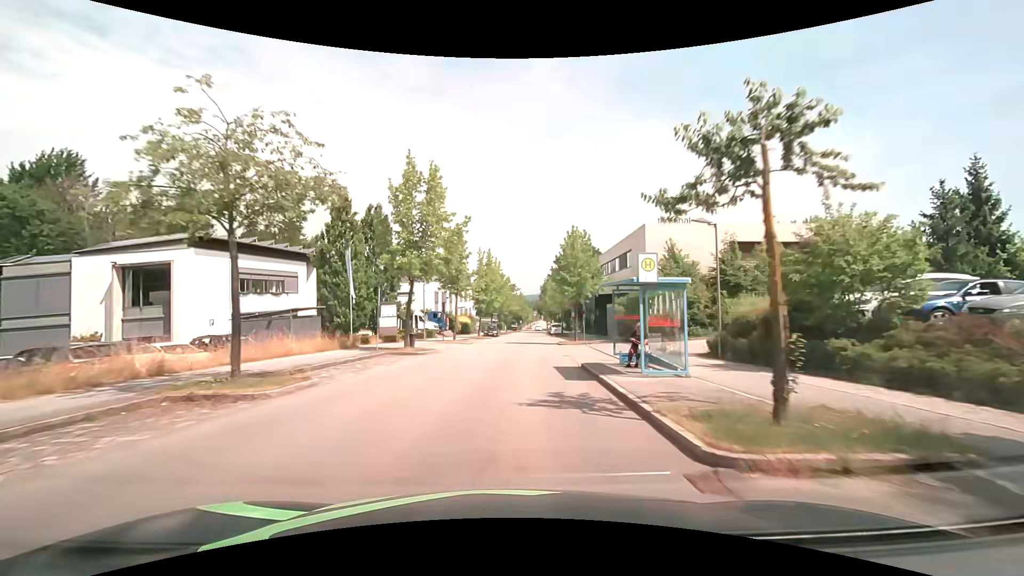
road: residential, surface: asphalt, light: Day
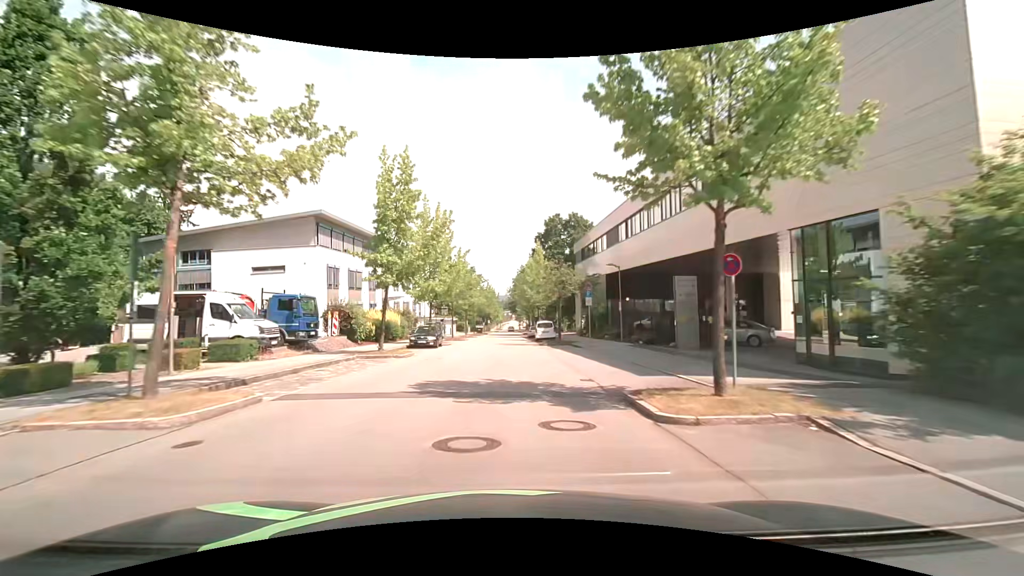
(+1.0, +30.3) m; +3°
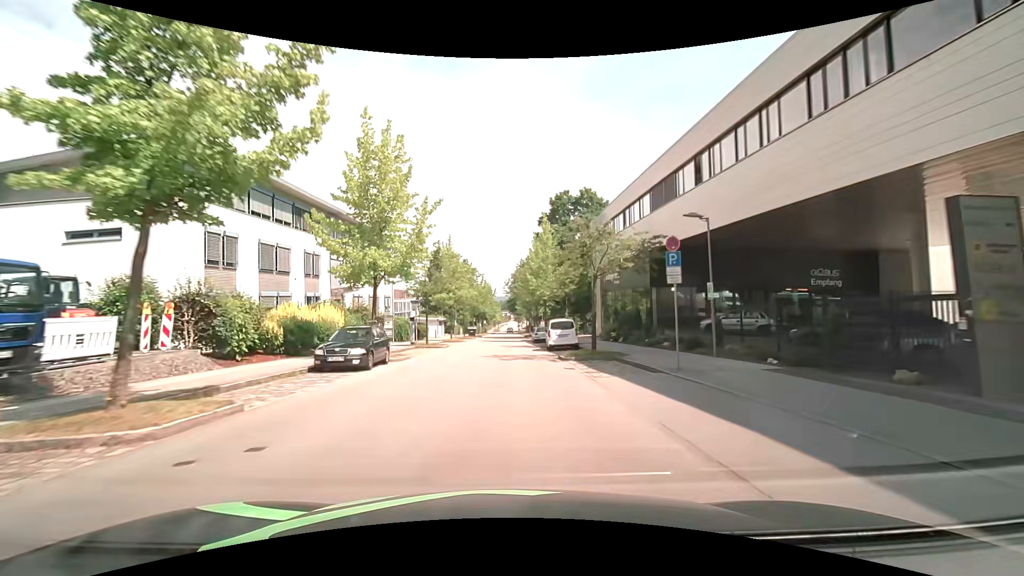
(0.0, +15.1) m; 0°
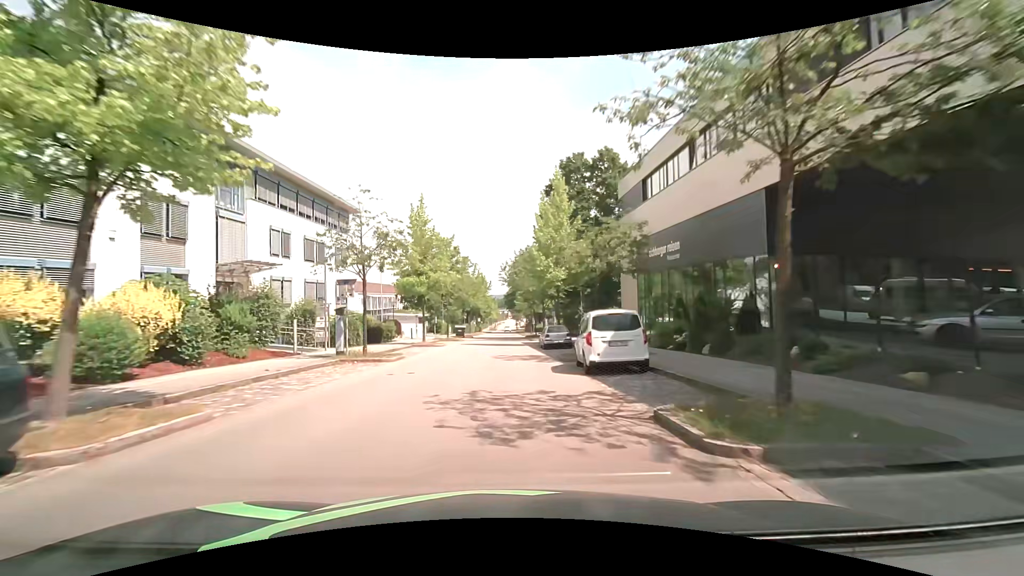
(0.0, +14.9) m; 0°
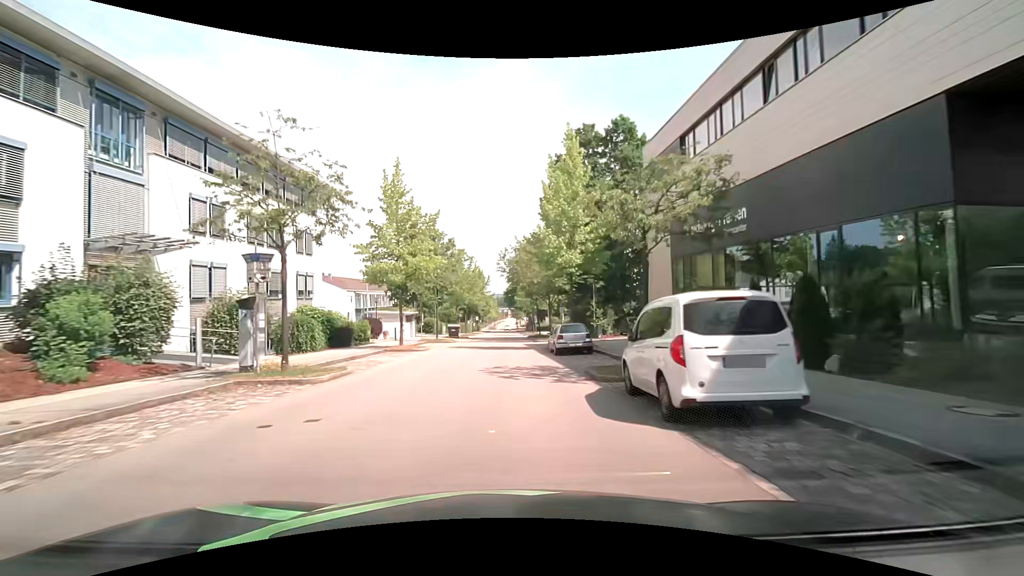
(0.0, +7.4) m; 0°
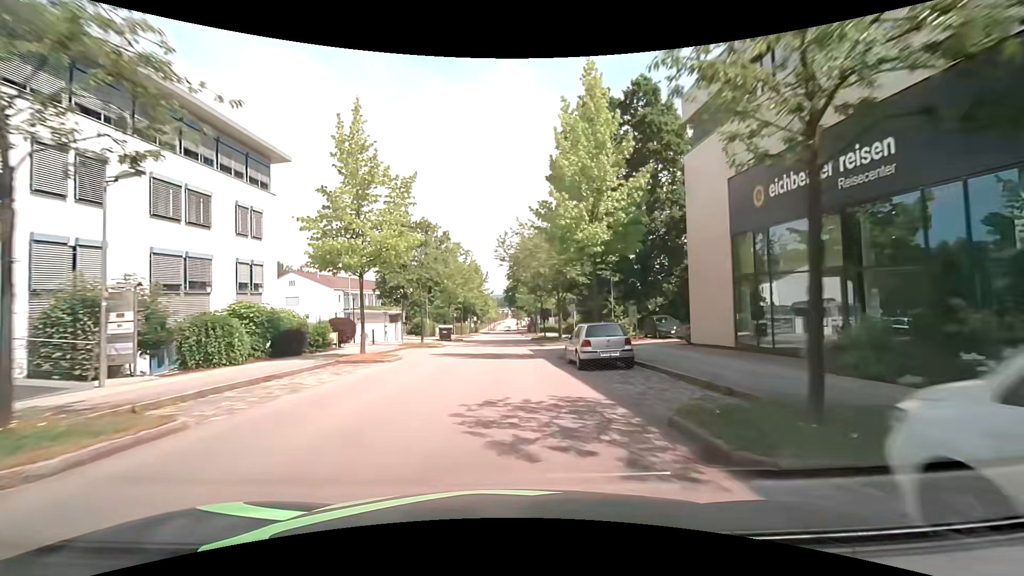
(0.0, +7.3) m; 0°
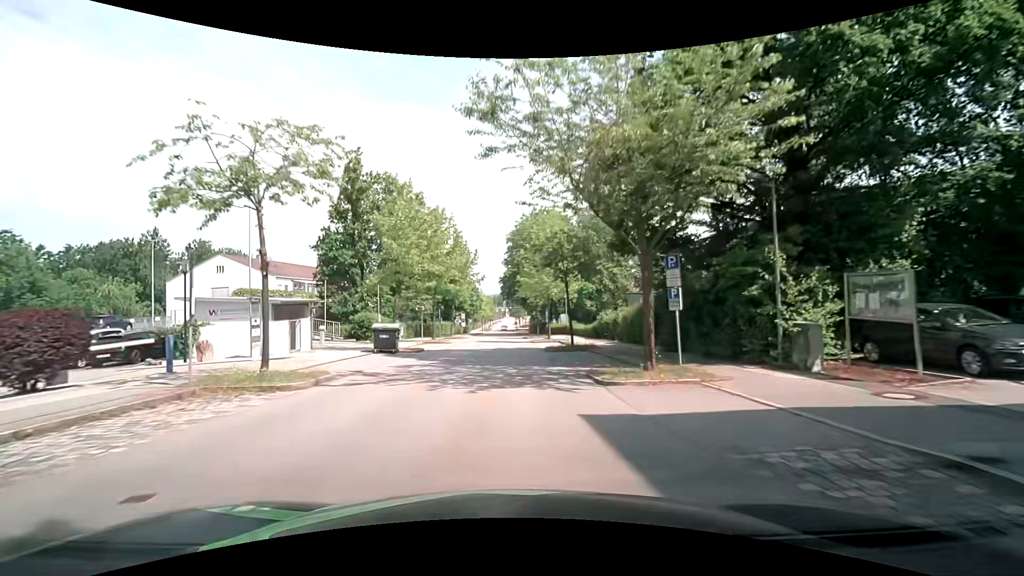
(+0.1, +21.8) m; +1°
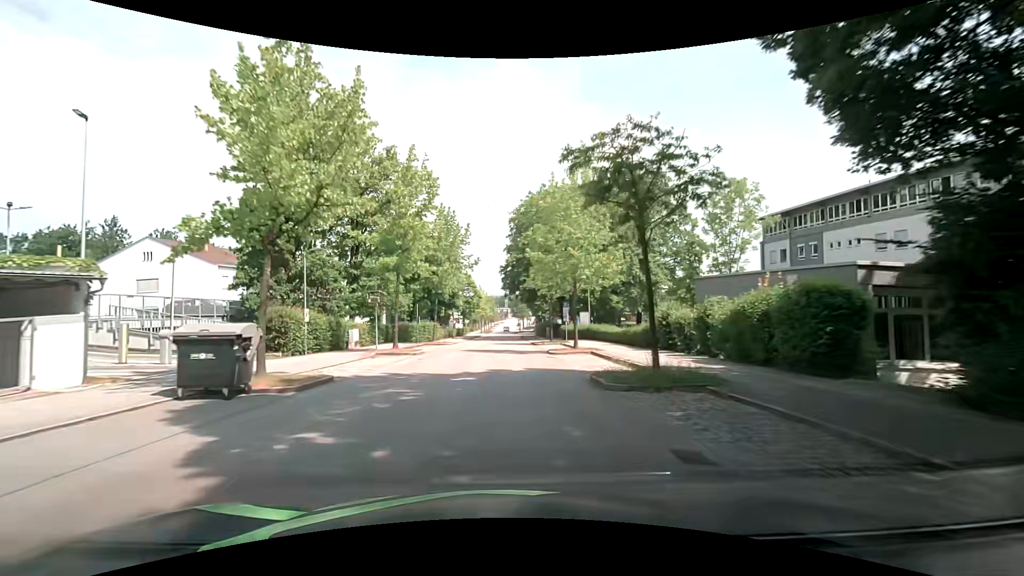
(-0.3, +14.5) m; -1°
(0, +10) (0, +20) (0, +30) (0, +40) (0, +50) (+1, +60) (+1, +70) (+1, +80) (+1, +90) (+1, +100) m
